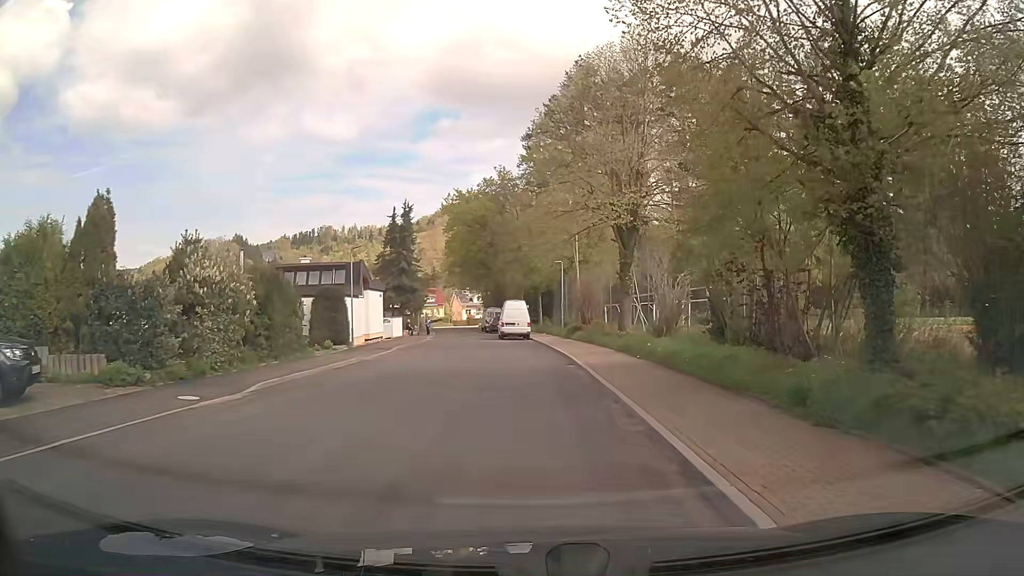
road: tertiary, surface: asphalt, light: Day
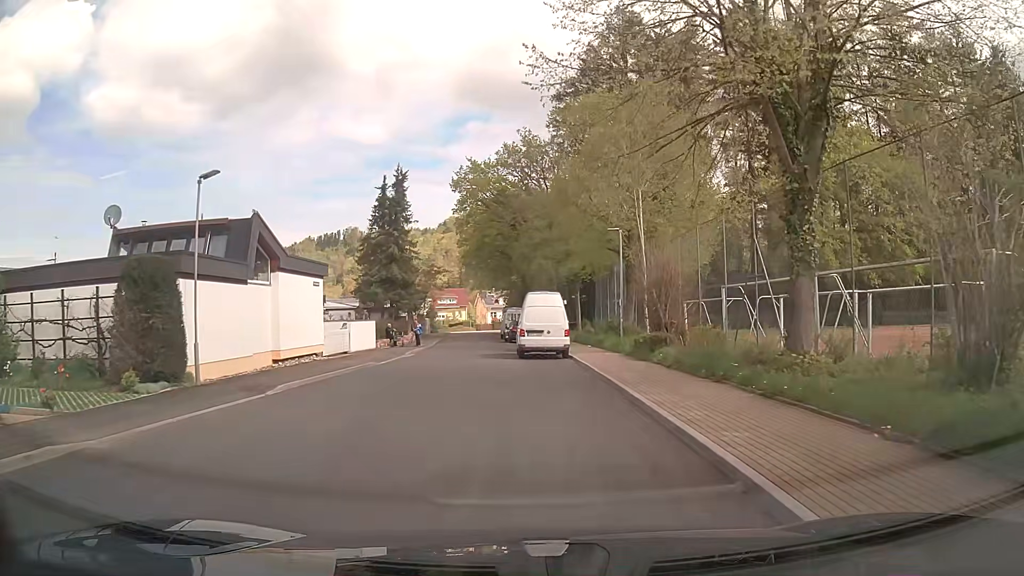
(-0.2, +17.5) m; -2°
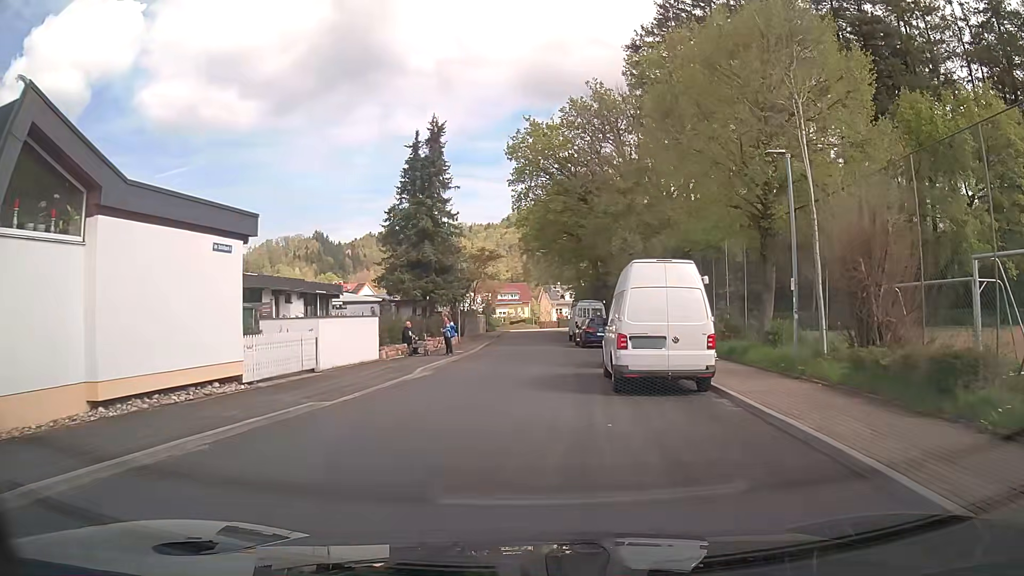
(-0.6, +12.5) m; -5°
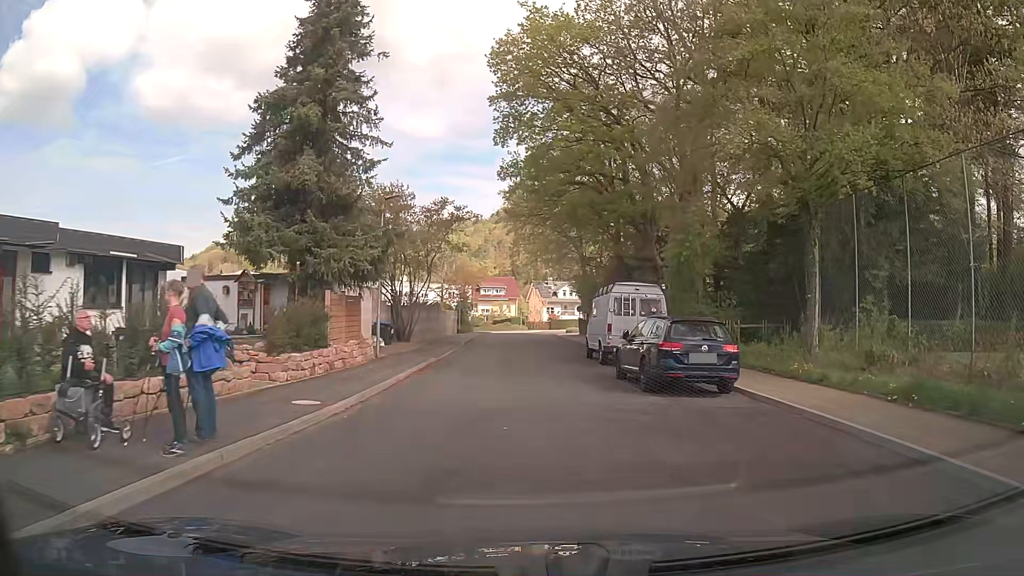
(0.0, +20.1) m; 0°
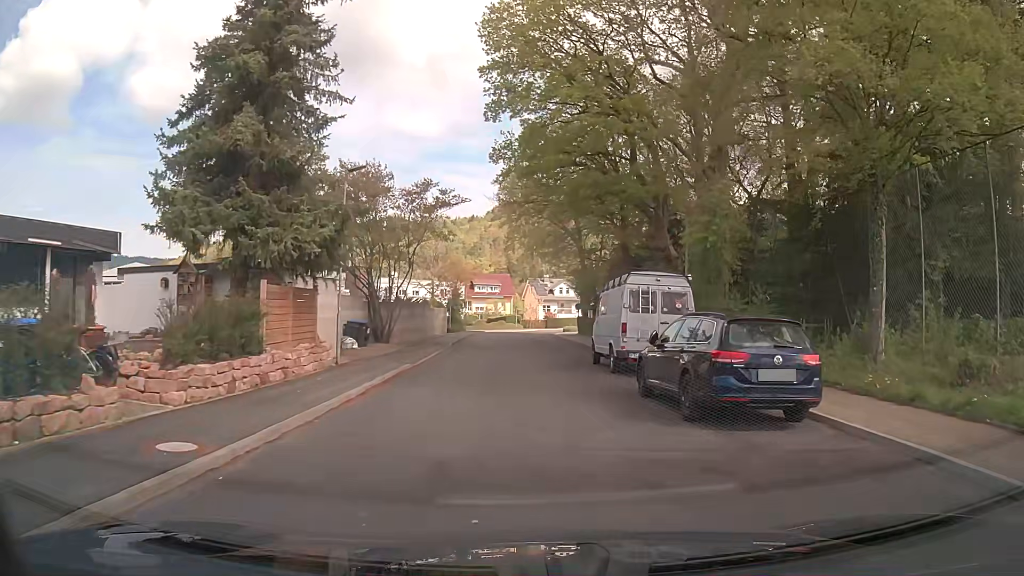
(0.0, +4.0) m; 0°
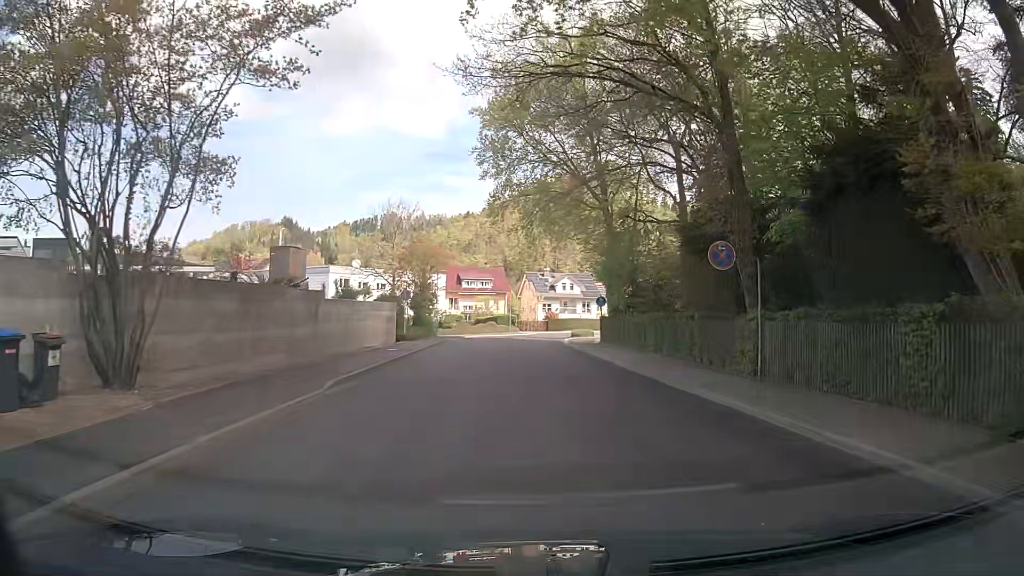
(+0.1, +20.1) m; -1°
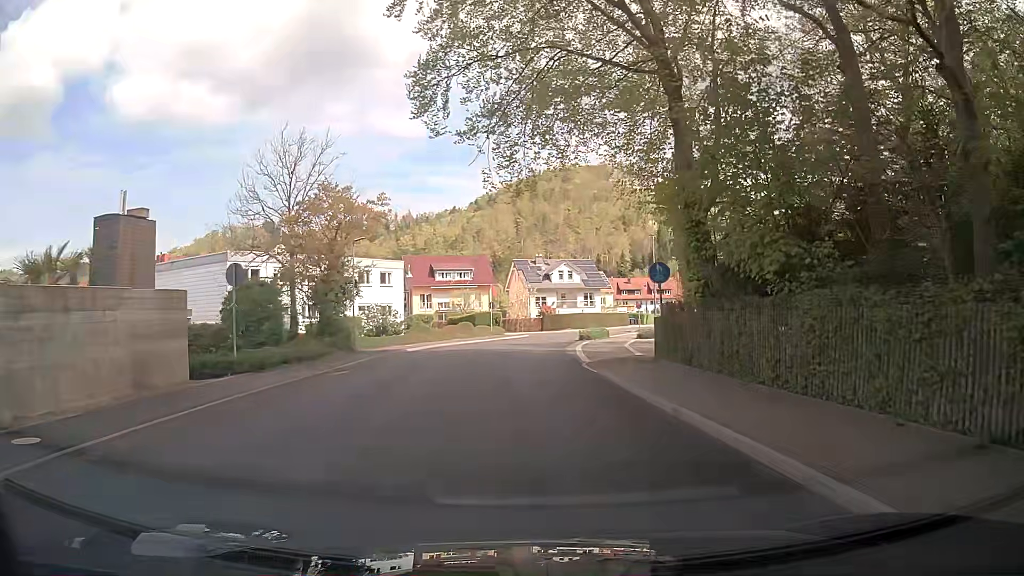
(+0.9, +20.7) m; +4°
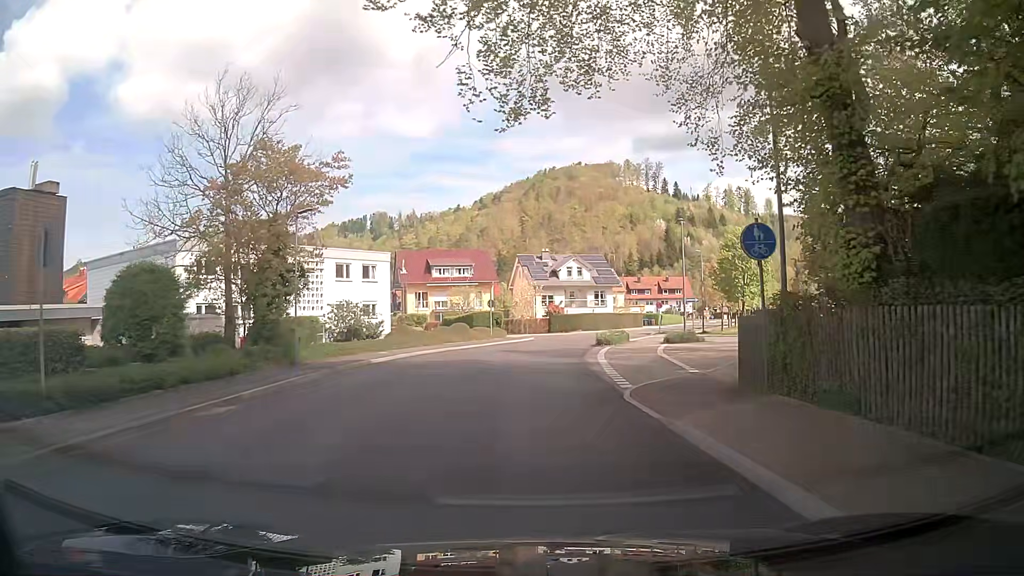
(-0.1, +7.8) m; -2°
